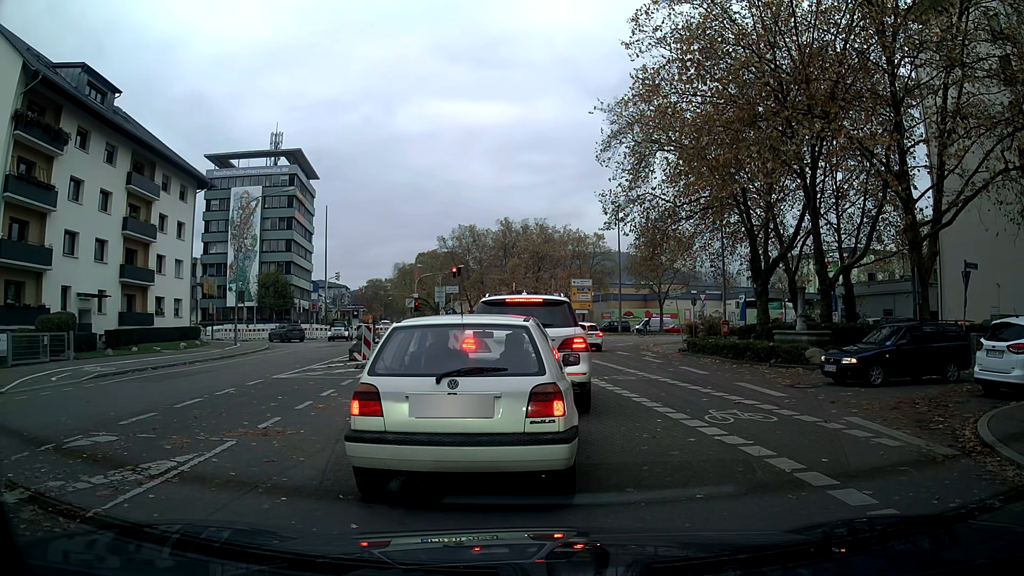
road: tertiary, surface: asphalt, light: Day
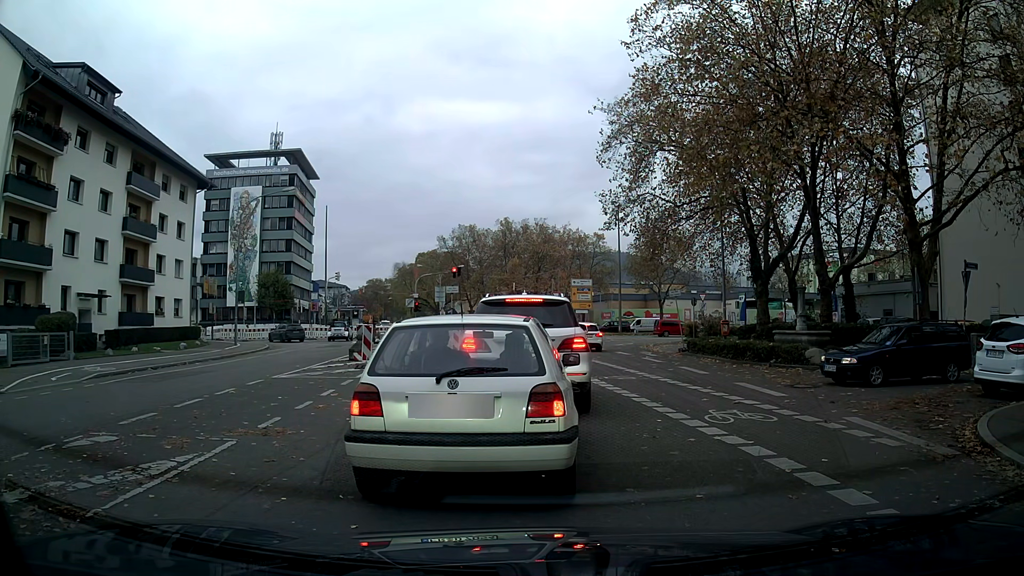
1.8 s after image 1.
(0.0, 0.0) m; 0°
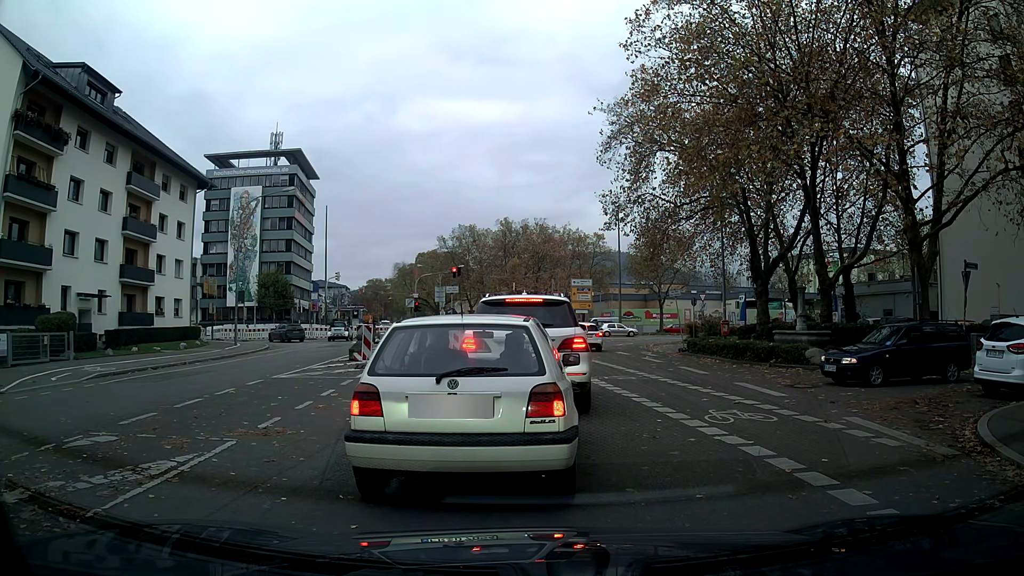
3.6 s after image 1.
(0.0, 0.0) m; 0°
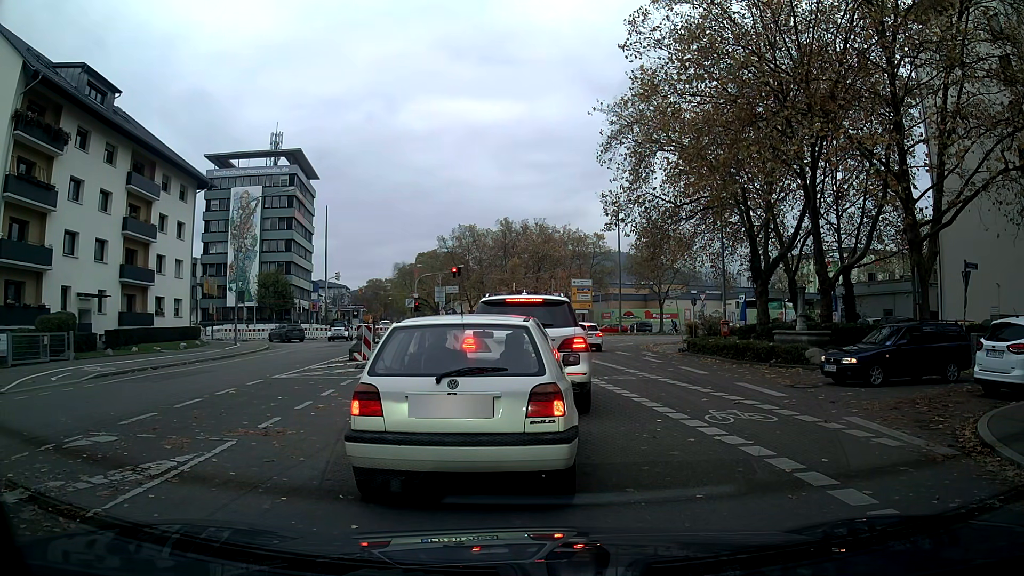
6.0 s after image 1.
(0.0, 0.0) m; 0°
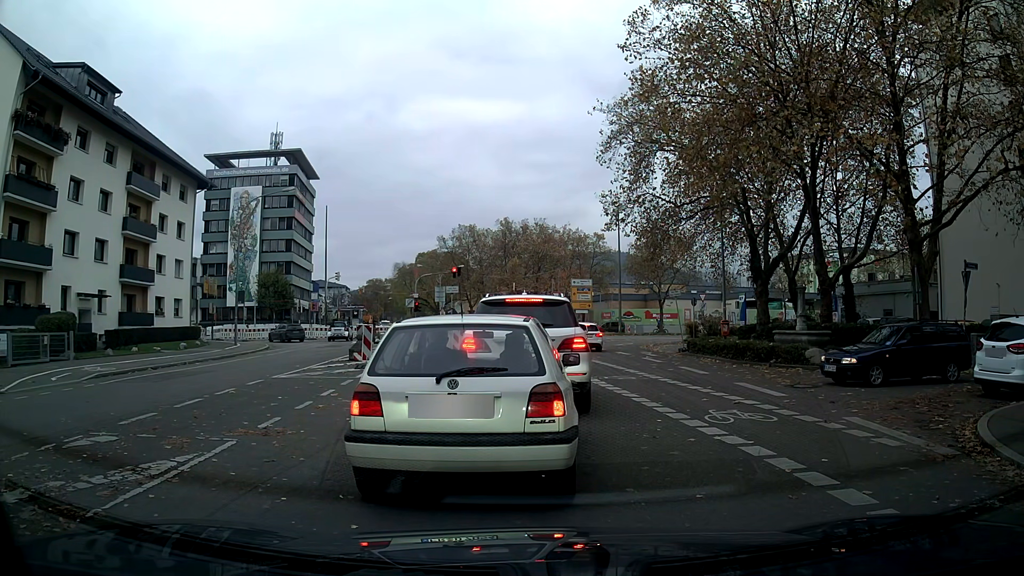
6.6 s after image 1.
(0.0, 0.0) m; 0°
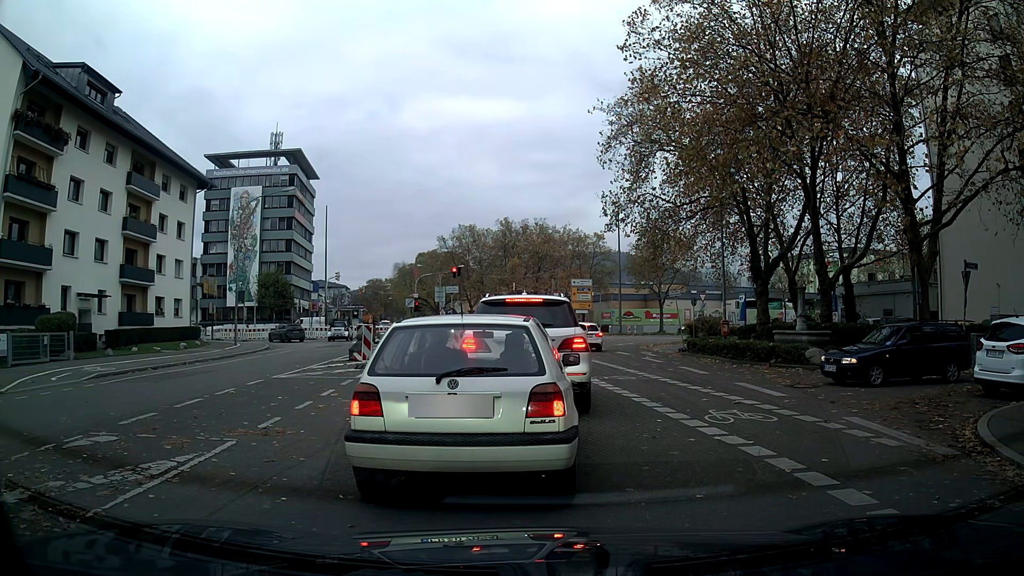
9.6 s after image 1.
(0.0, 0.0) m; 0°
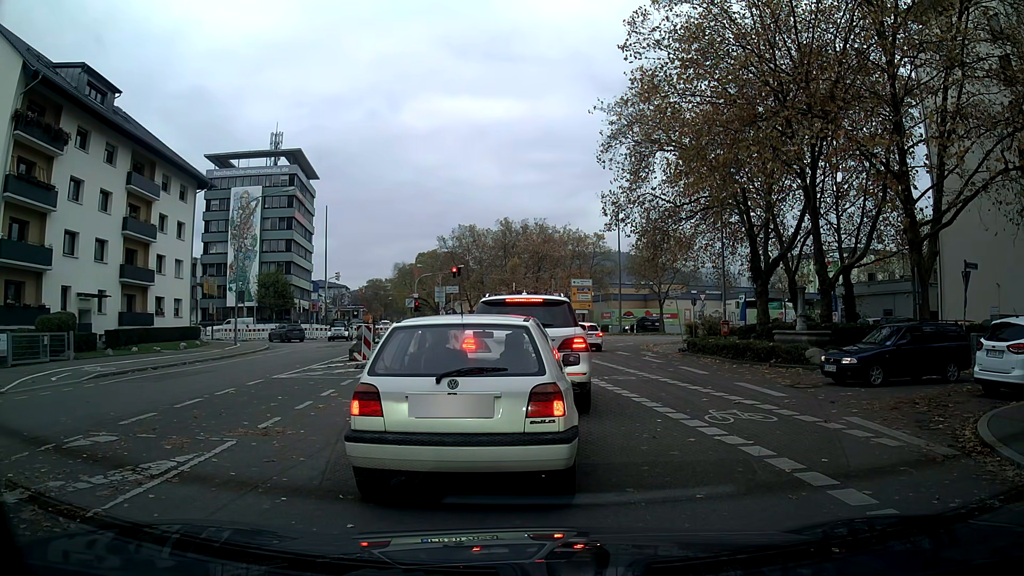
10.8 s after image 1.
(0.0, 0.0) m; 0°
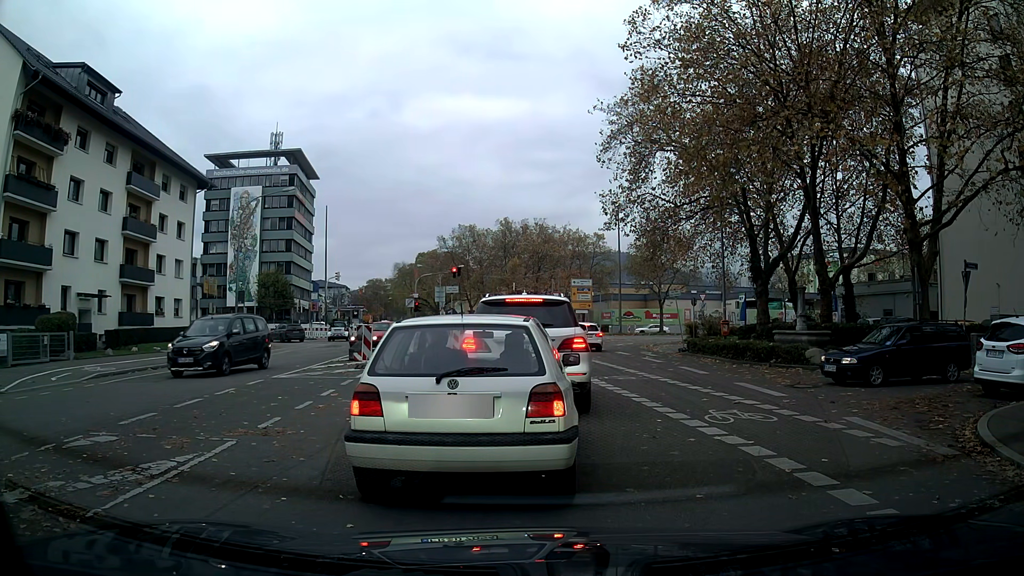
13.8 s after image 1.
(0.0, 0.0) m; 0°
